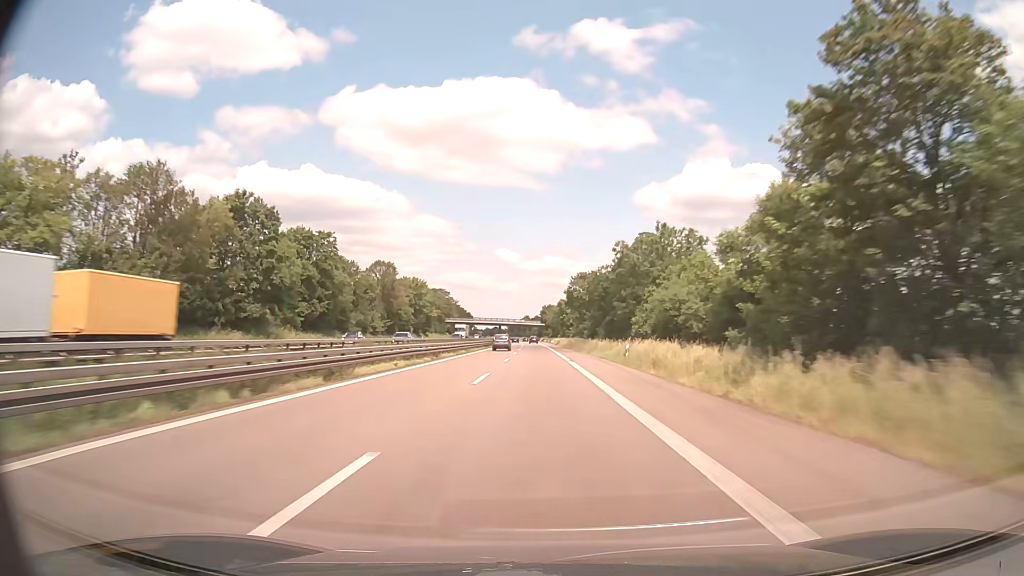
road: trunk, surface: asphalt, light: Day
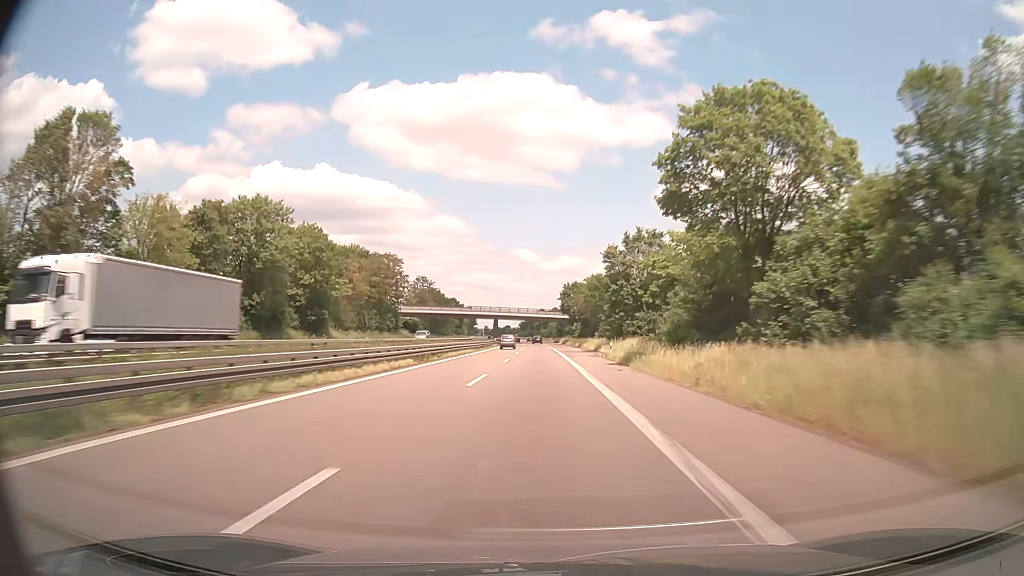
(-1.2, +90.8) m; -1°
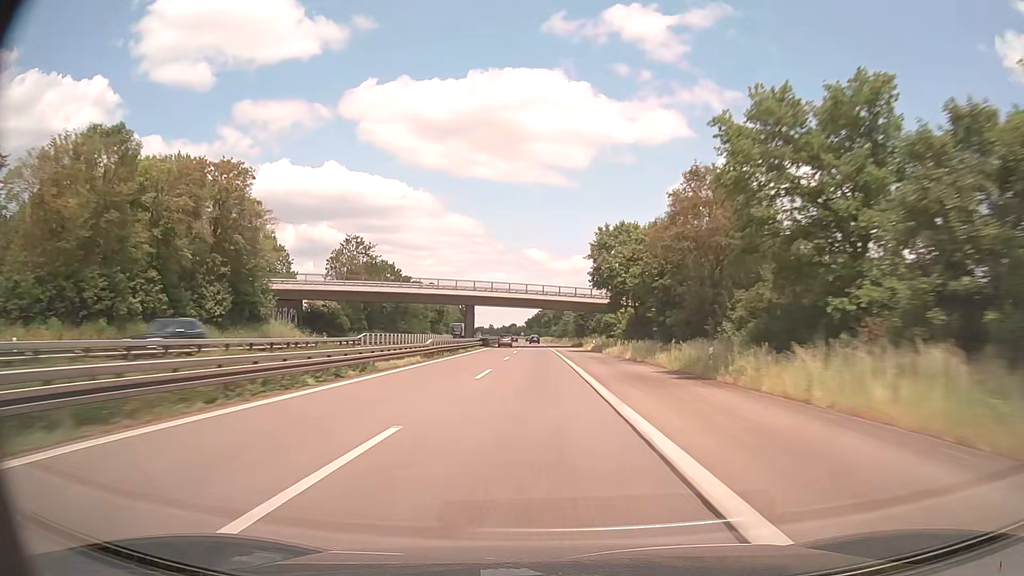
(-0.6, +68.6) m; -1°
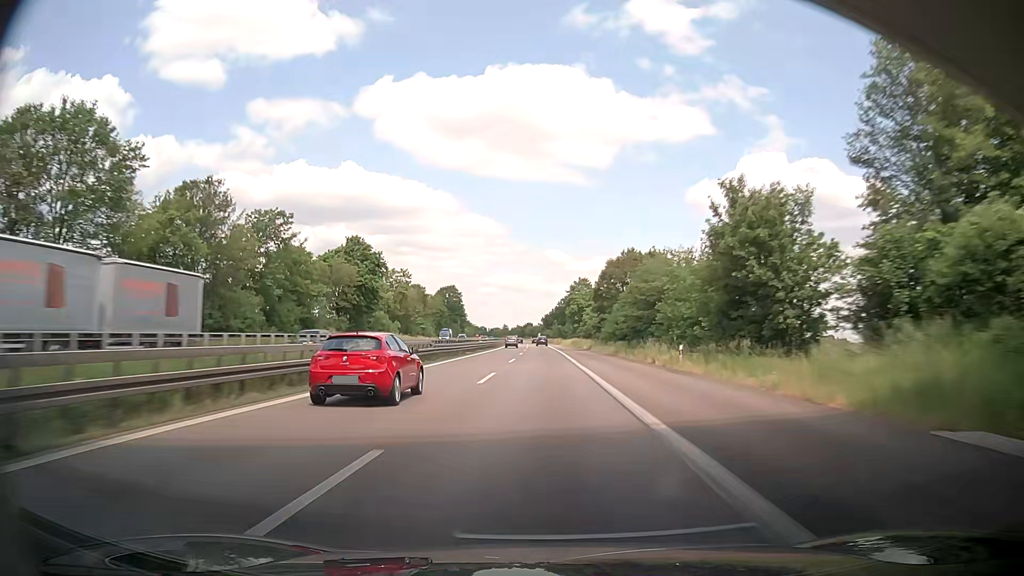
(-1.3, +92.1) m; -2°
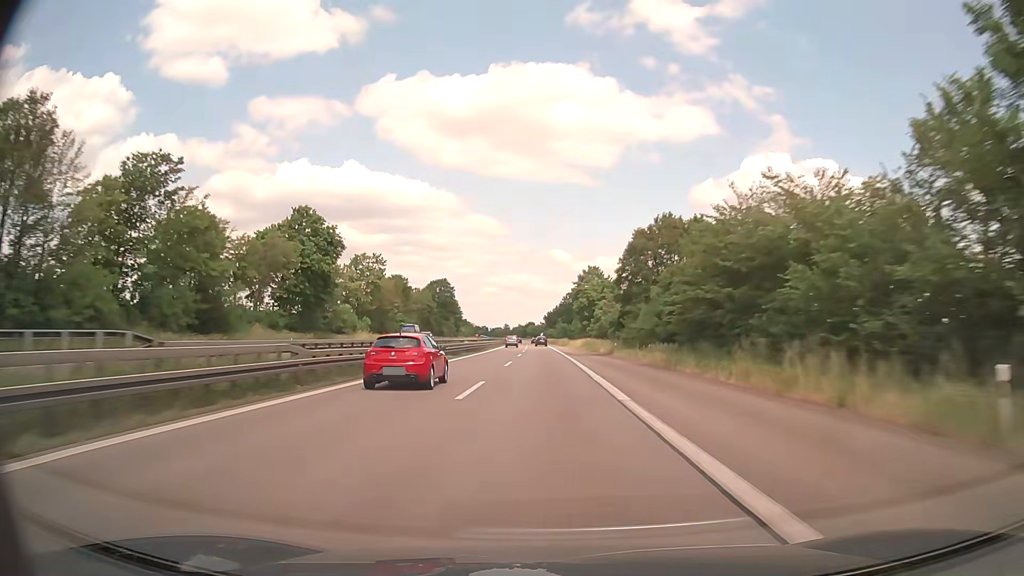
(0.0, +23.1) m; 0°
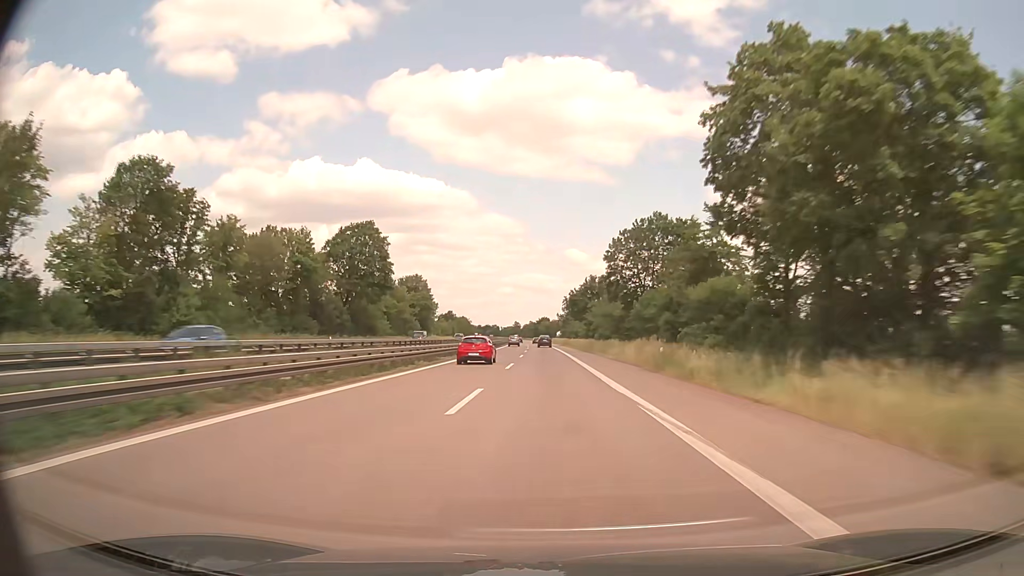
(-1.2, +92.9) m; -1°
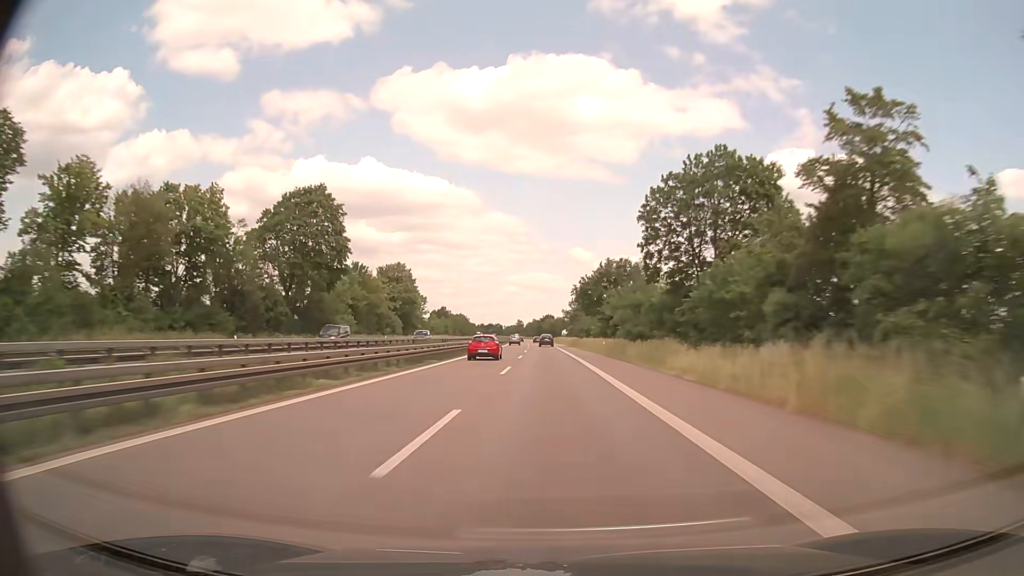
(-0.1, +23.3) m; -1°
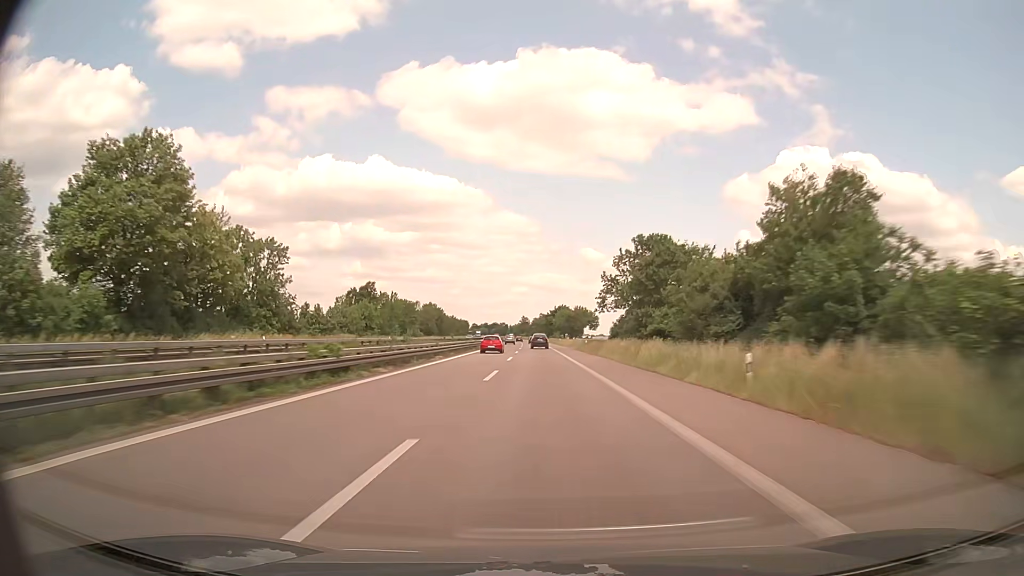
(-0.6, +93.6) m; -1°
(0, +10) (0, +20) (0, +30) (0, +40) (0, +50) (-1, +60) (-1, +70) (-1, +80) (-2, +90) (-2, +100) m
